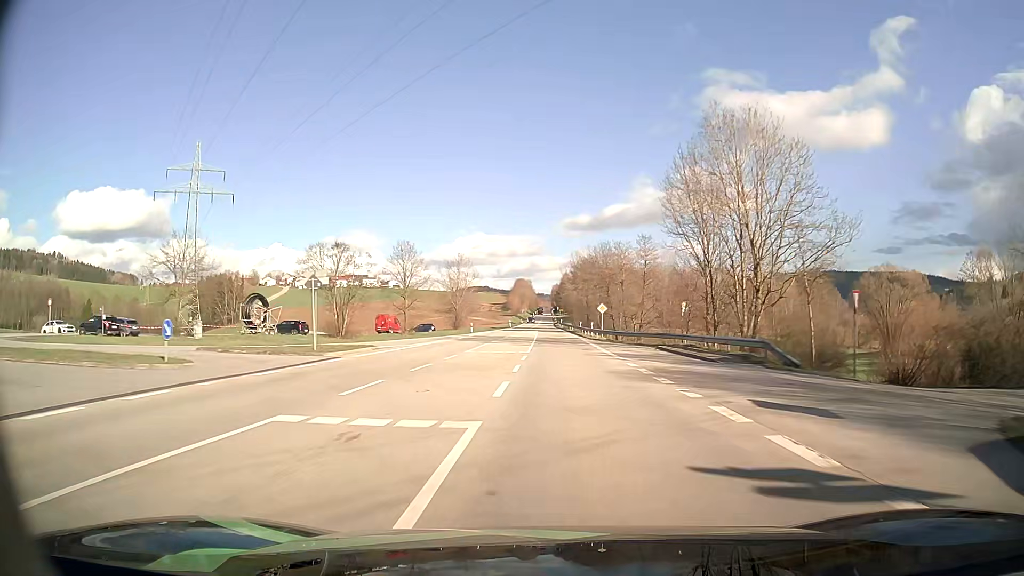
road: secondary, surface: asphalt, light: Day
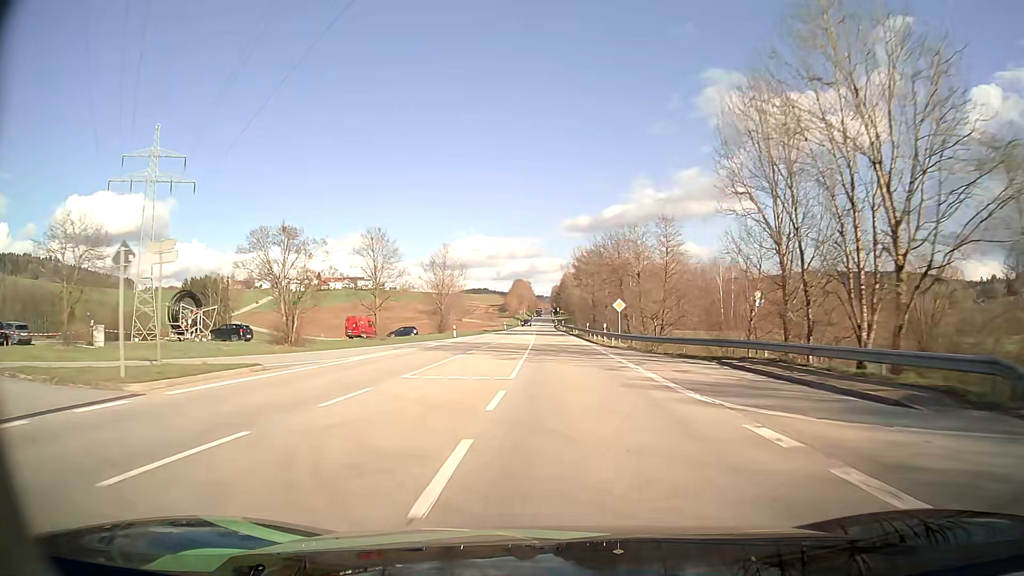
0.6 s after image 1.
(0.0, +13.6) m; 0°
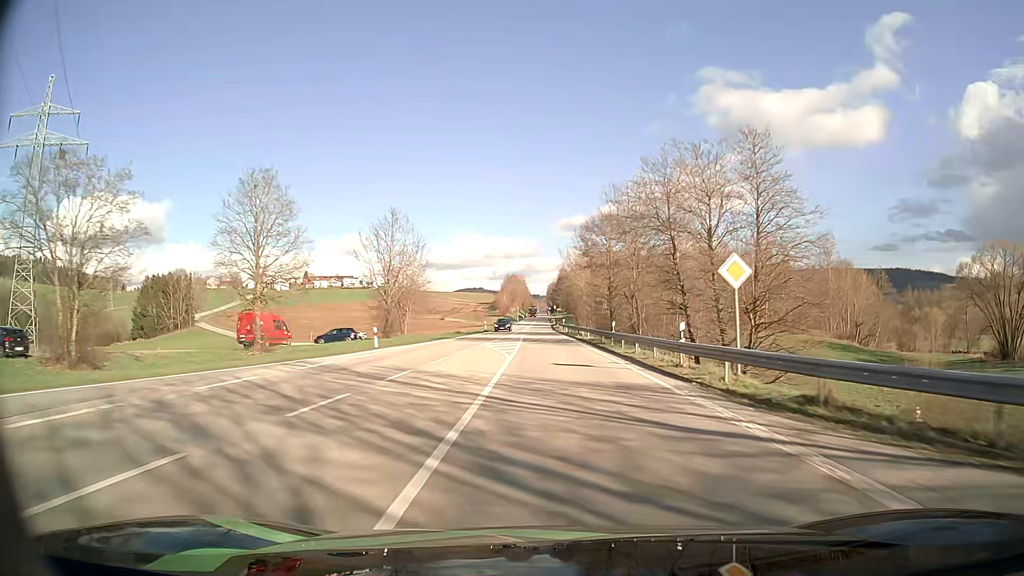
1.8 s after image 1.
(0.0, +27.3) m; 0°
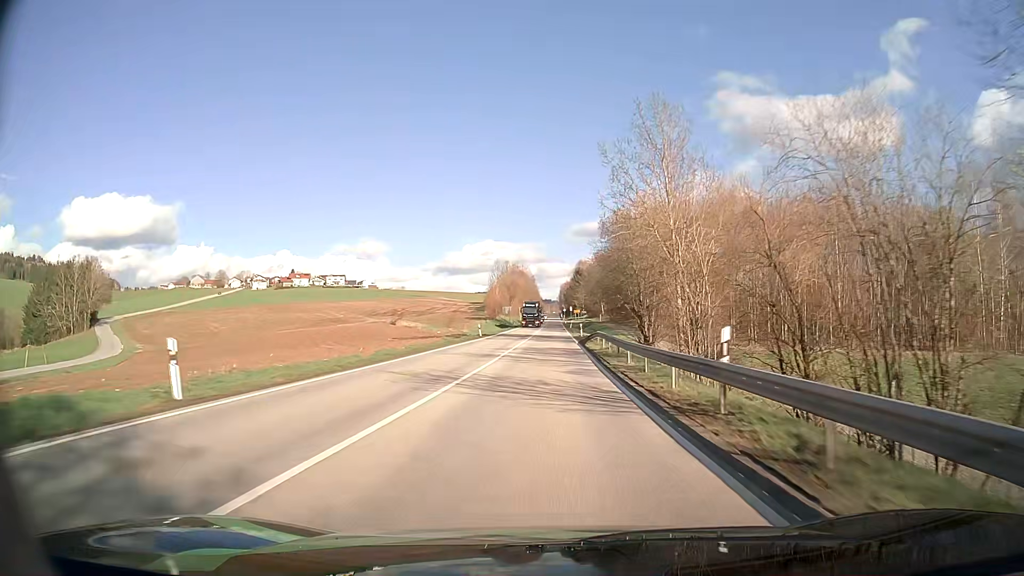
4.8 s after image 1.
(-0.6, +68.5) m; -1°
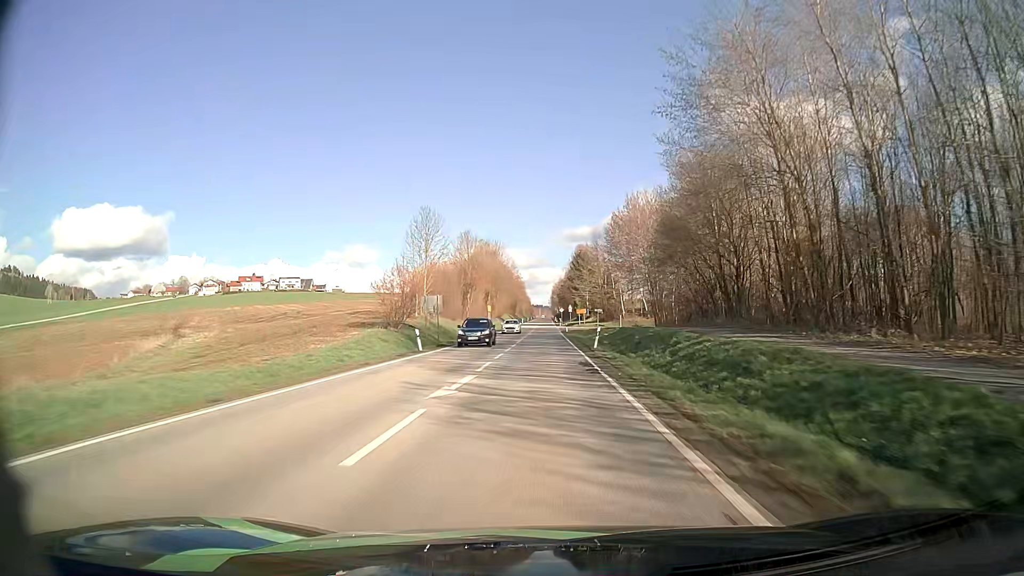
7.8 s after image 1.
(+0.6, +68.4) m; +1°
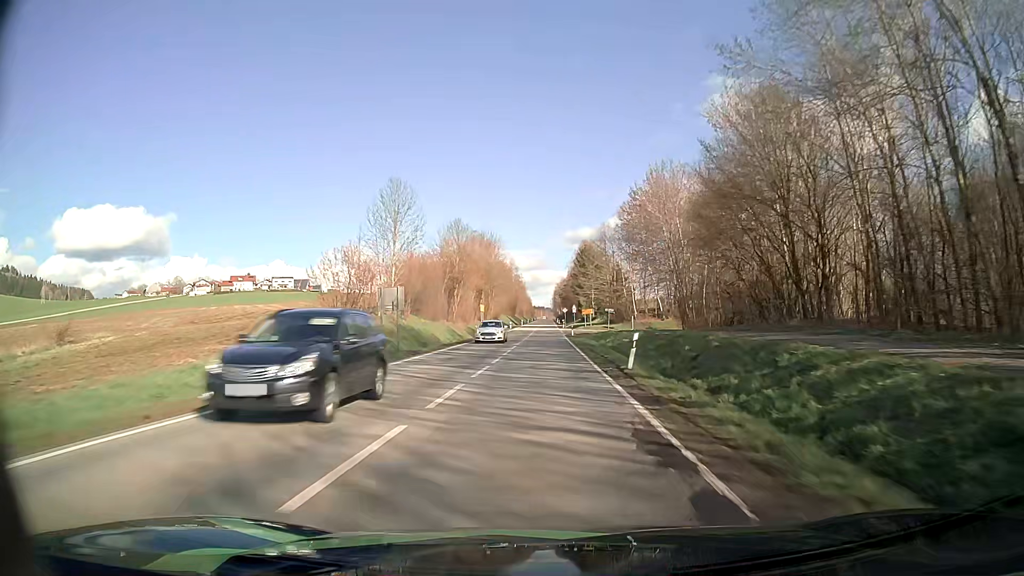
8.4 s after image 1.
(-0.1, +13.6) m; -1°
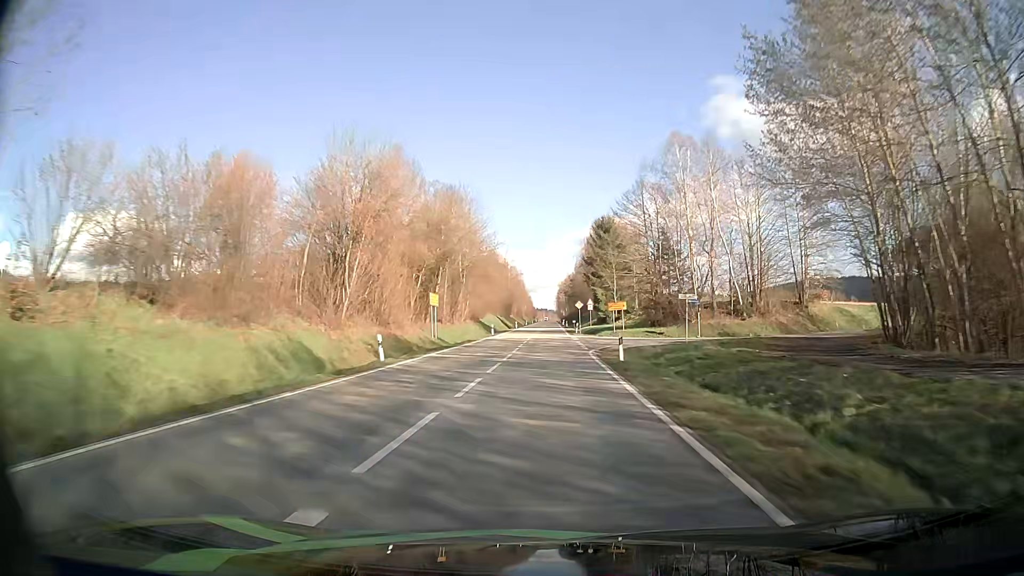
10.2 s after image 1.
(+0.1, +40.6) m; 0°
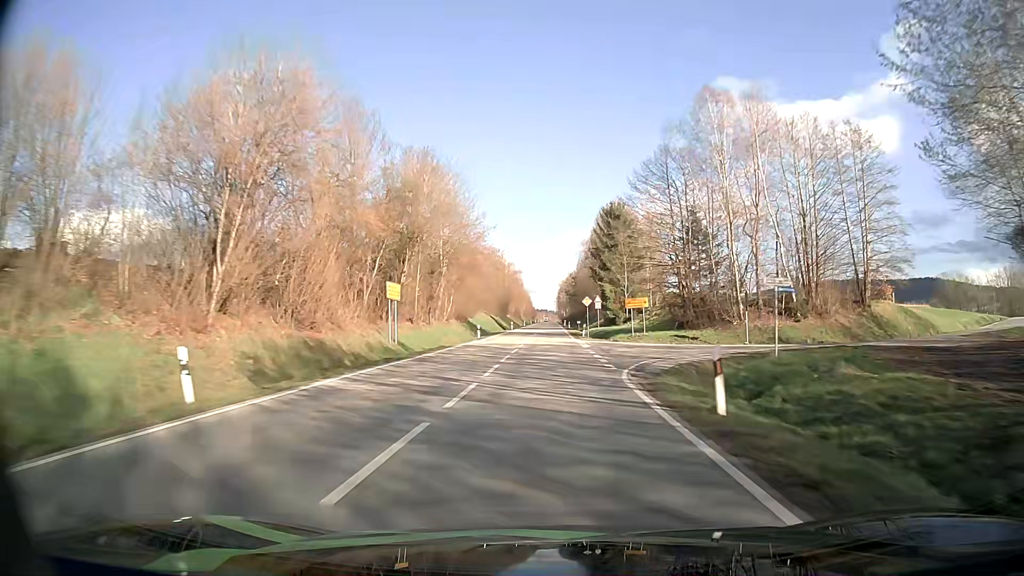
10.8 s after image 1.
(0.0, +13.6) m; 0°
(0, +10) (0, +20) (0, +30) (0, +40) (0, +50) (0, +60) (0, +70) (0, +80) (0, +90) (+1, +100) m
